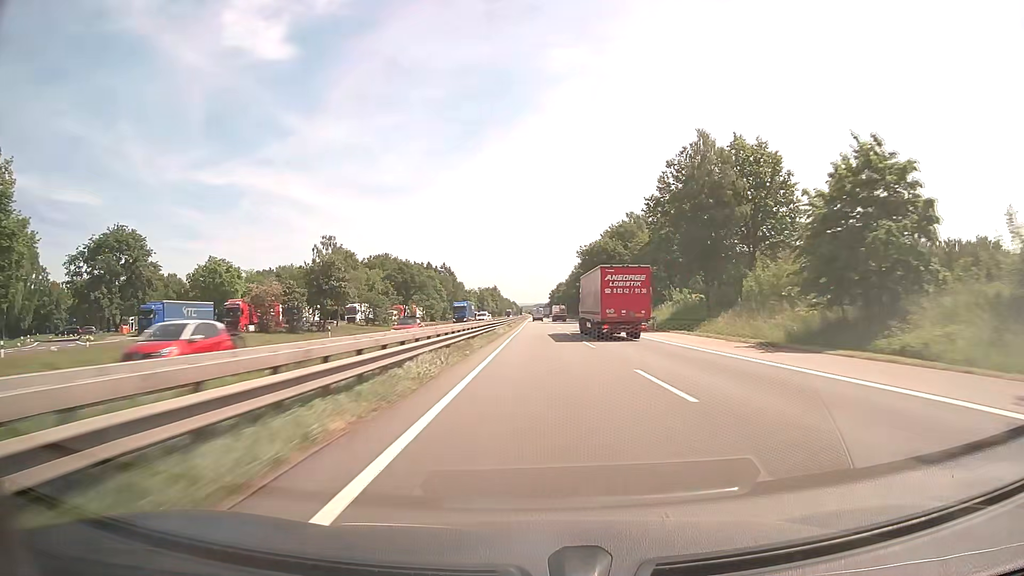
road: motorway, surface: asphalt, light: Day
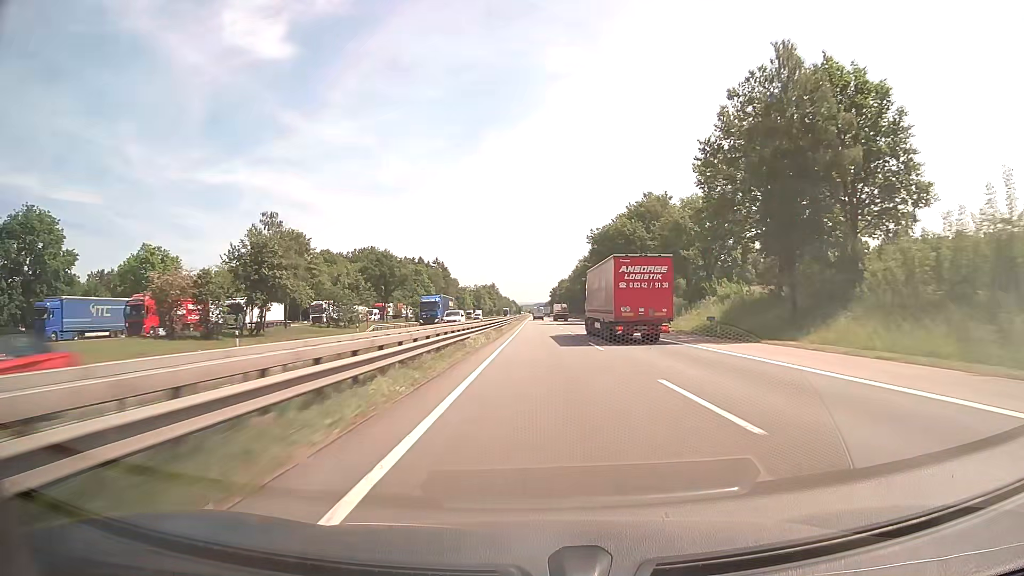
(0.0, +20.5) m; 0°
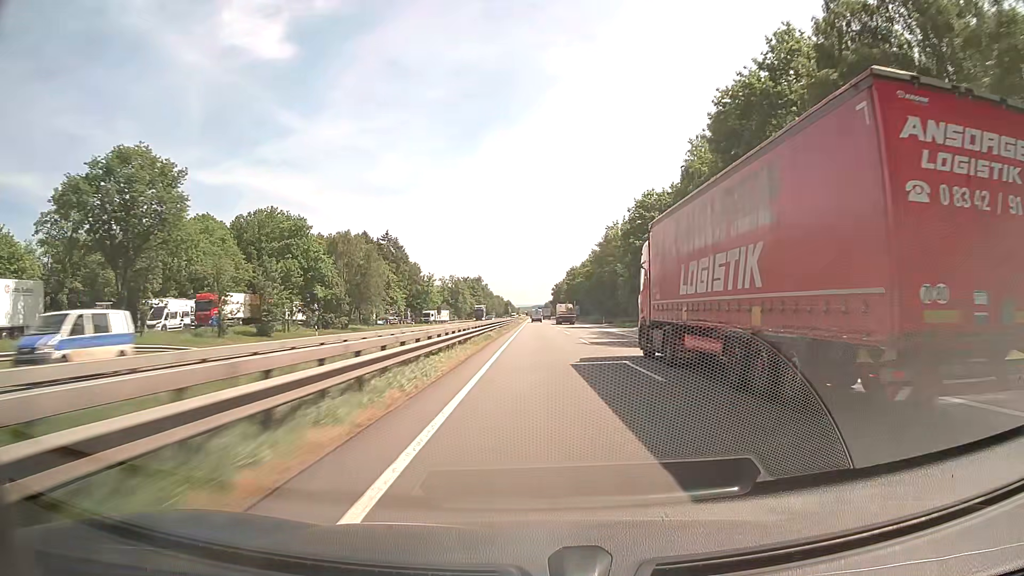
(+0.2, +82.3) m; 0°
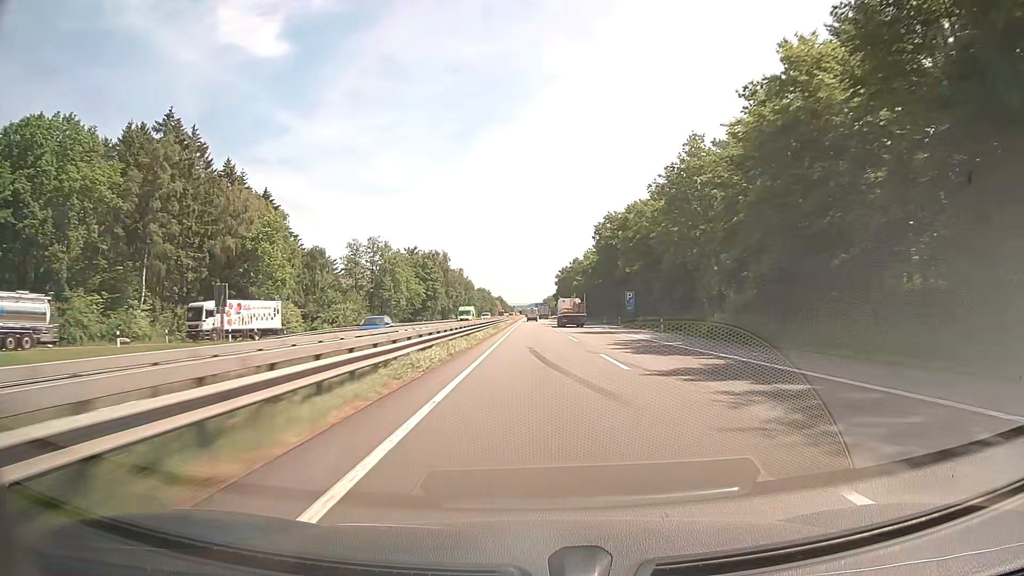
(+0.1, +103.1) m; 0°
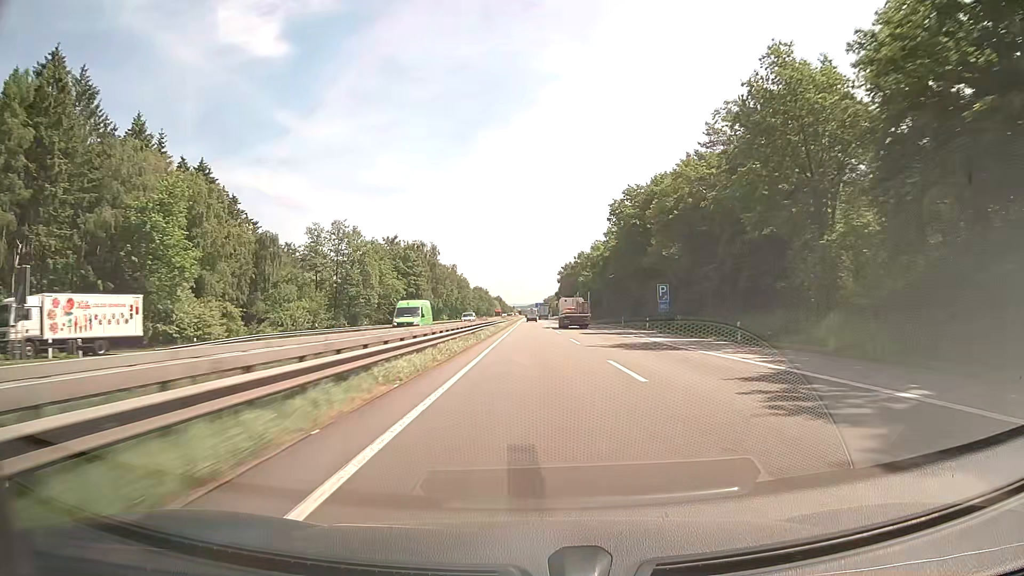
(0.0, +20.6) m; 0°
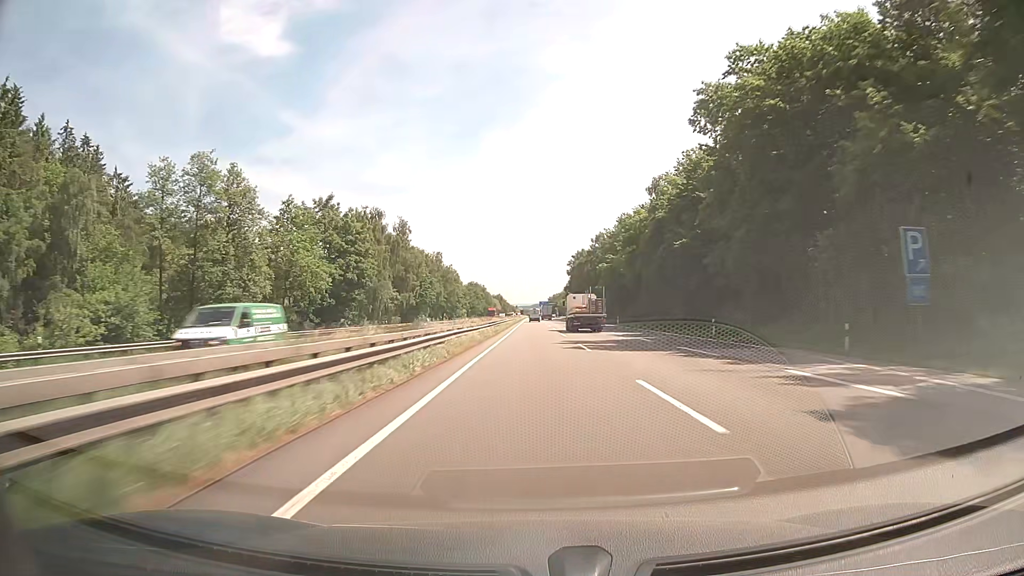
(-0.1, +41.2) m; 0°
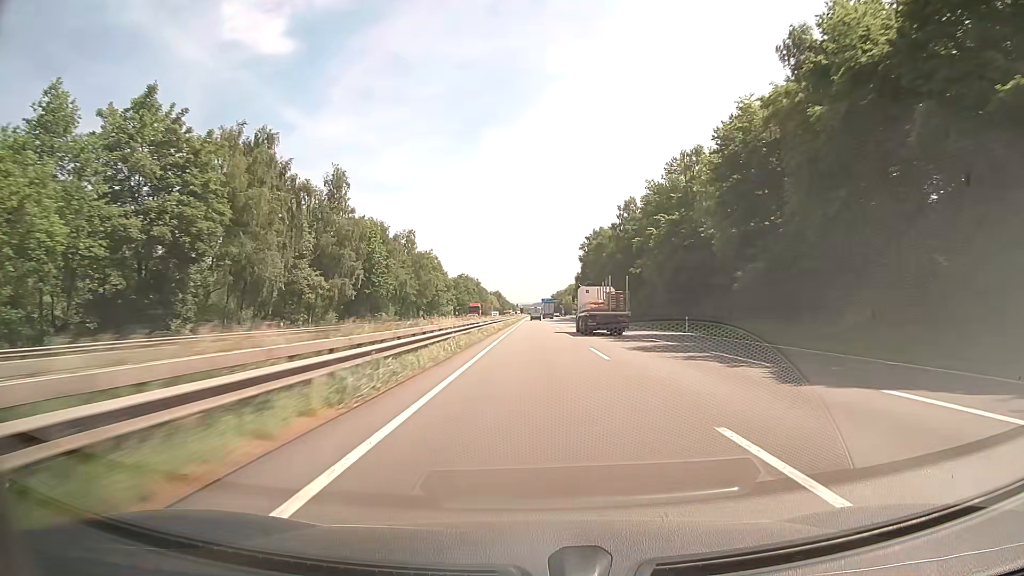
(-0.1, +41.3) m; 0°
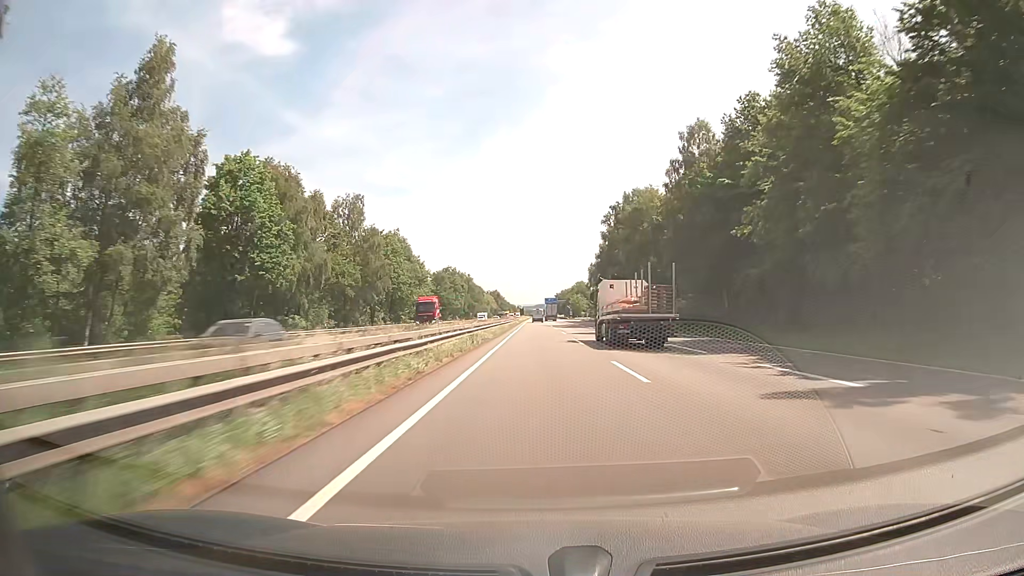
(-0.1, +41.3) m; 0°
(0, +10) (0, +20) (0, +30) (0, +40) (0, +50) (0, +60) (0, +70) (0, +80) (0, +90) (0, +100) m
